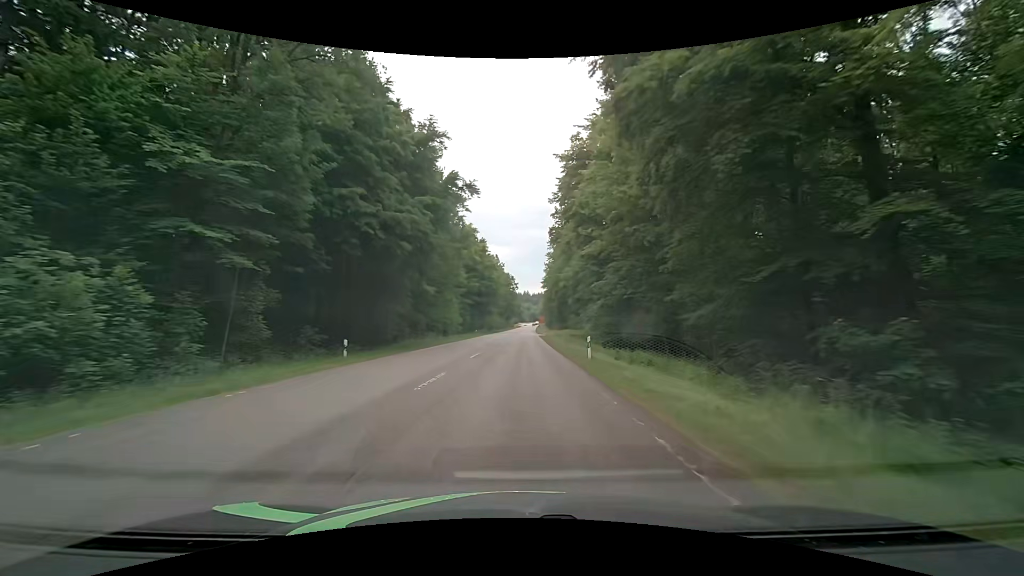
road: secondary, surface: asphalt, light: Day
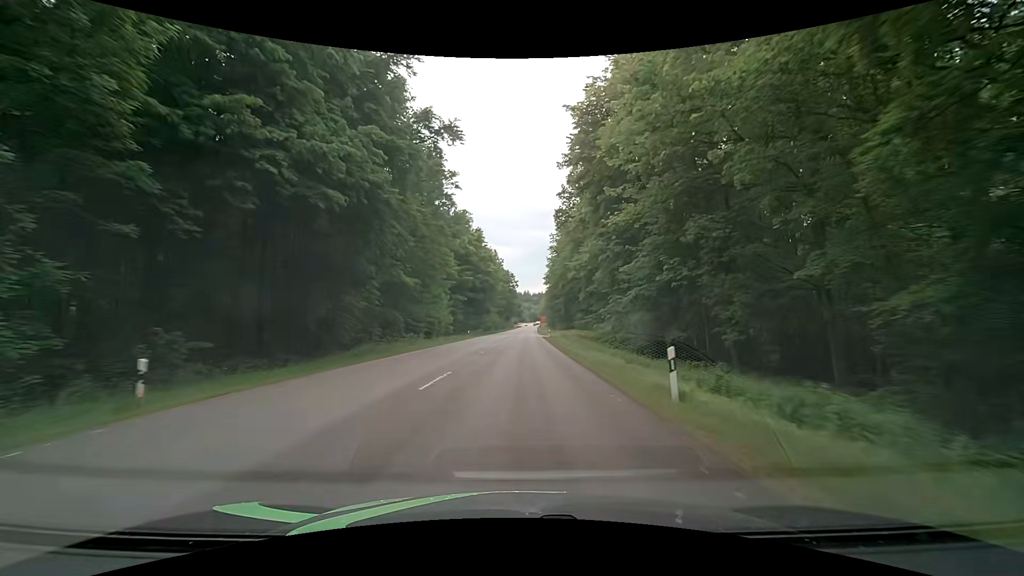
(0.0, +11.4) m; 0°
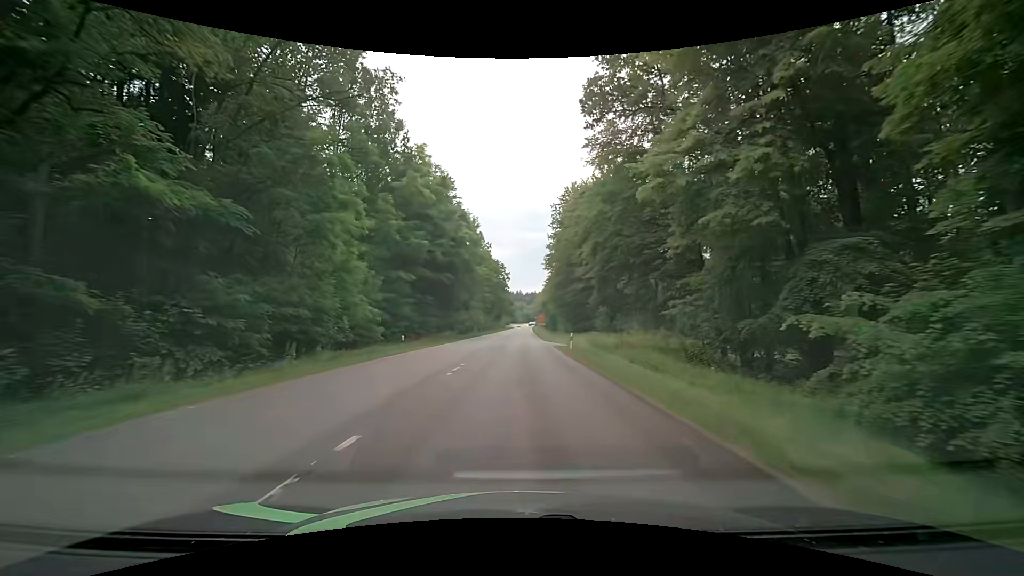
(+0.3, +32.8) m; +1°
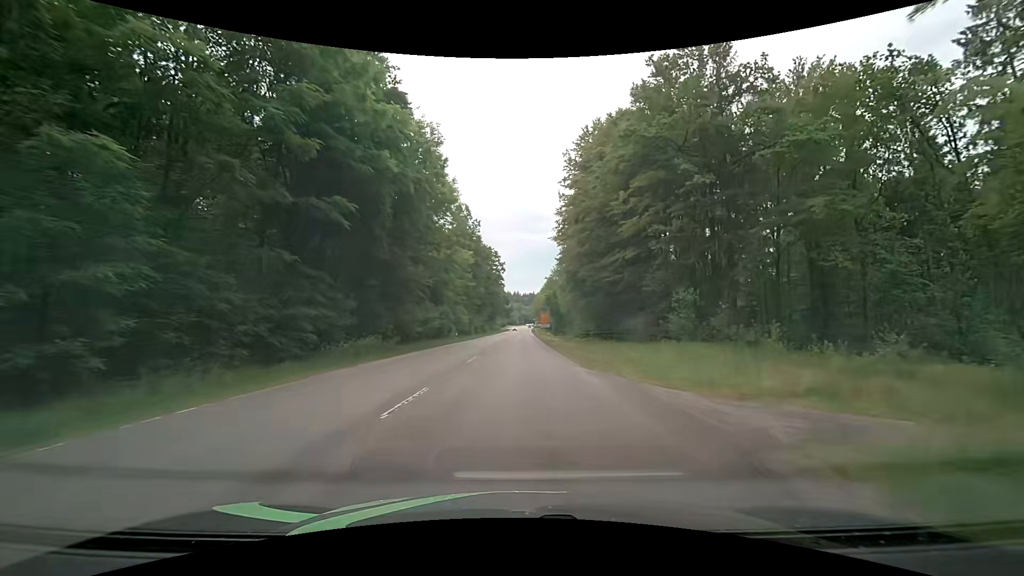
(+0.3, +30.9) m; +1°
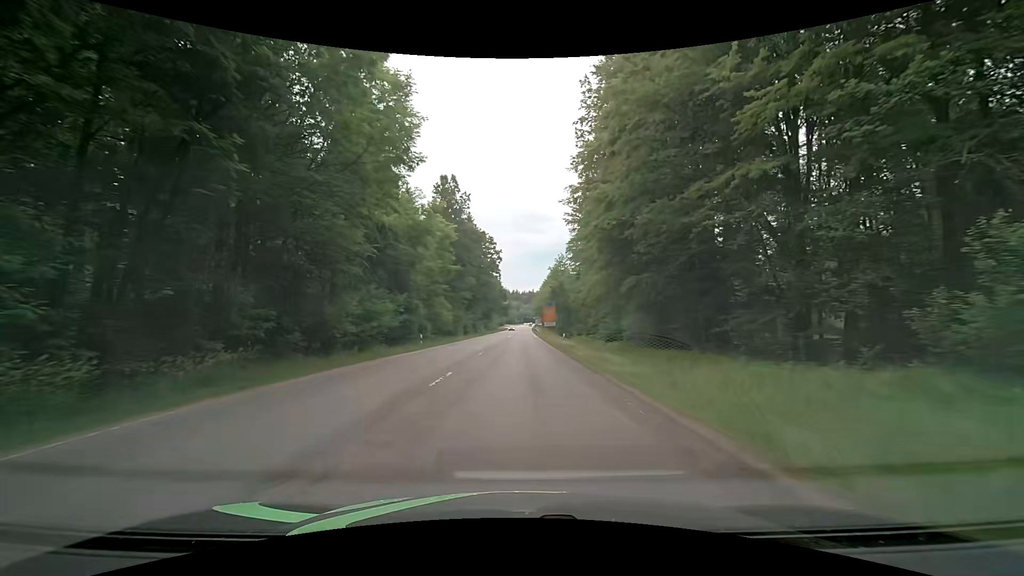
(0.0, +20.0) m; 0°
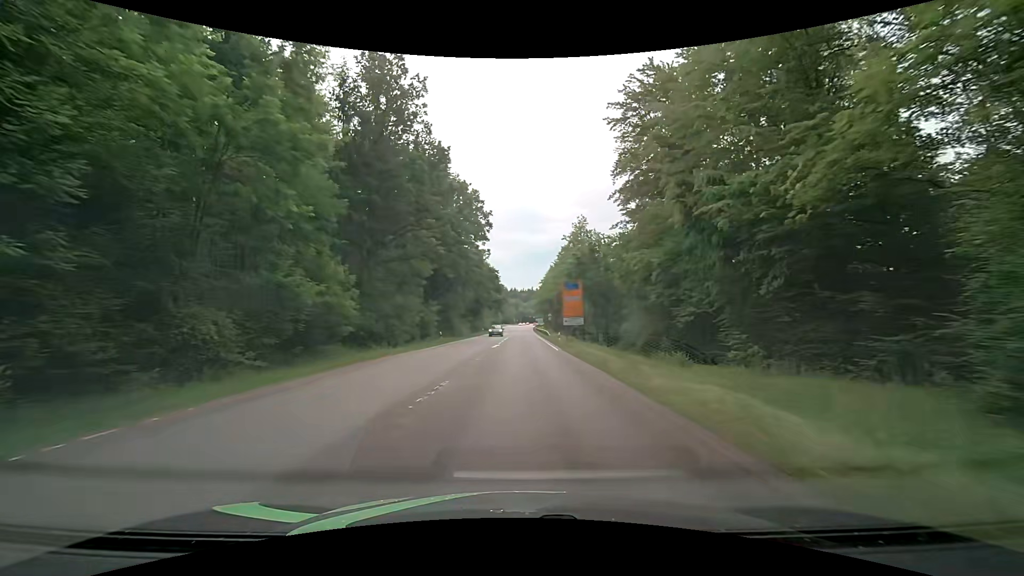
(-0.4, +39.3) m; 0°
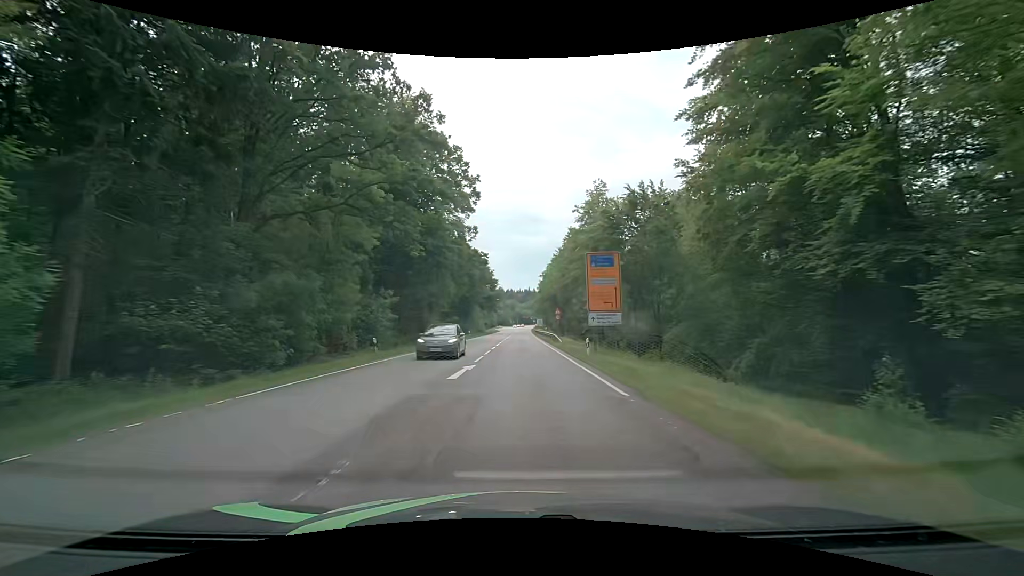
(-0.1, +19.2) m; 0°
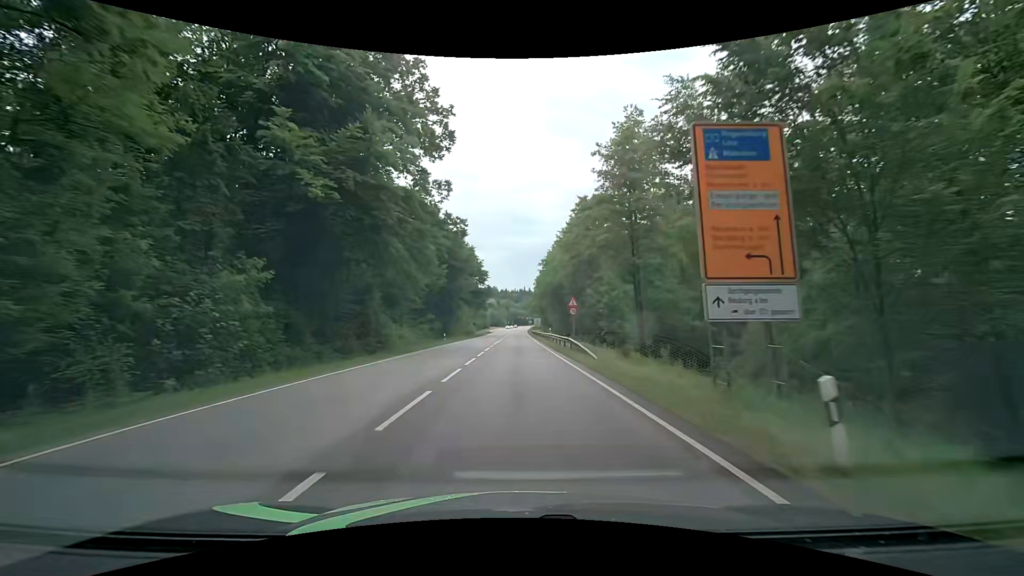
(+0.2, +19.0) m; +1°
(0, +10) (0, +20) (0, +30) (0, +40) (0, +50) (0, +60) (0, +70) (0, +80) (0, +90) (0, +100) m
